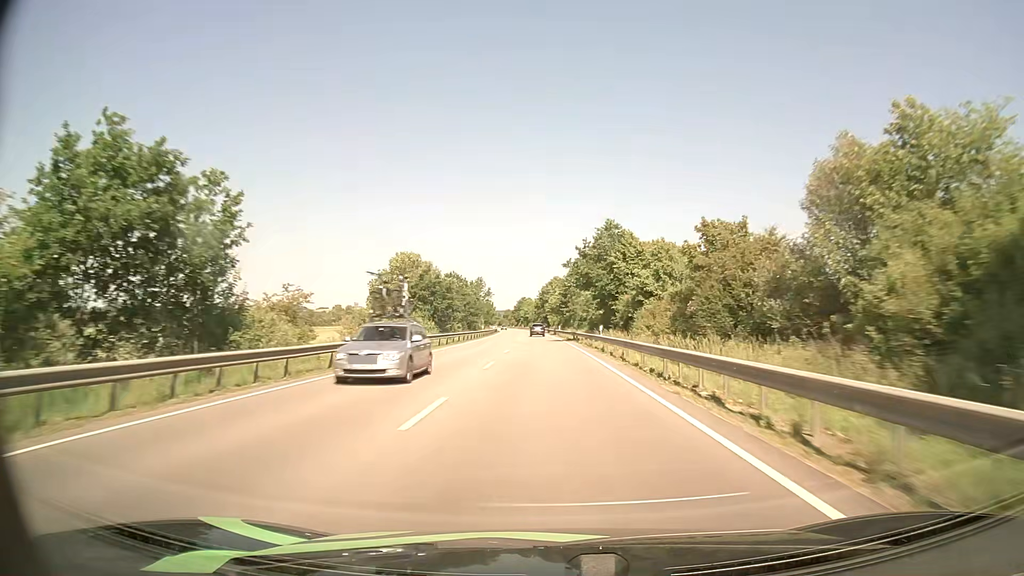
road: primary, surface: asphalt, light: Day
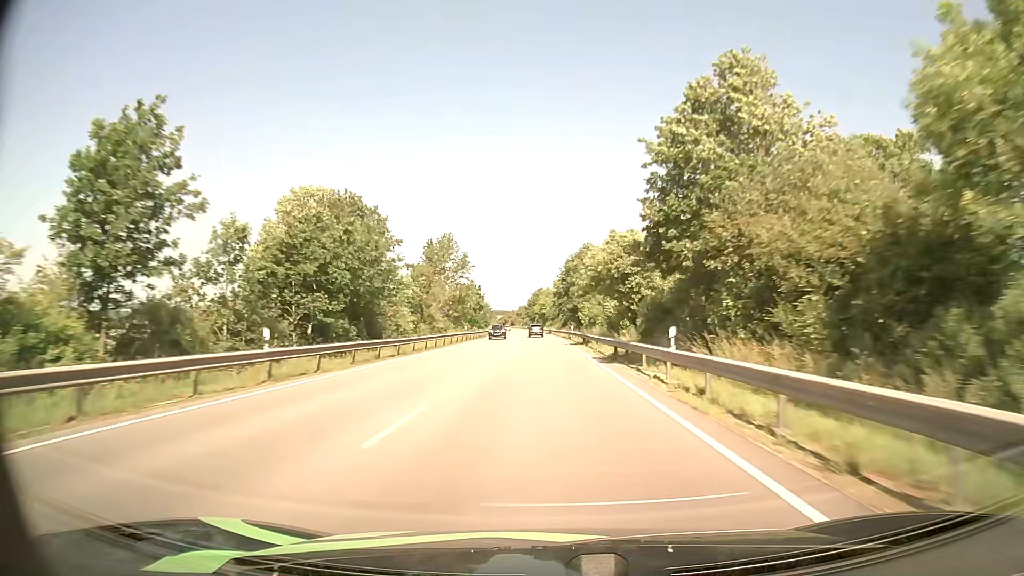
(-0.9, +73.4) m; -2°
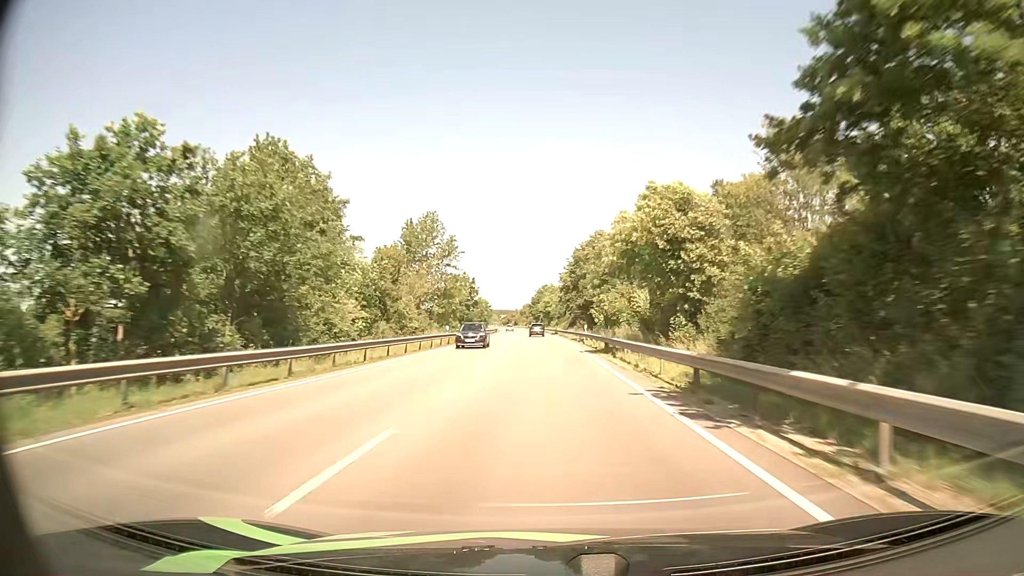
(-0.1, +14.8) m; -1°
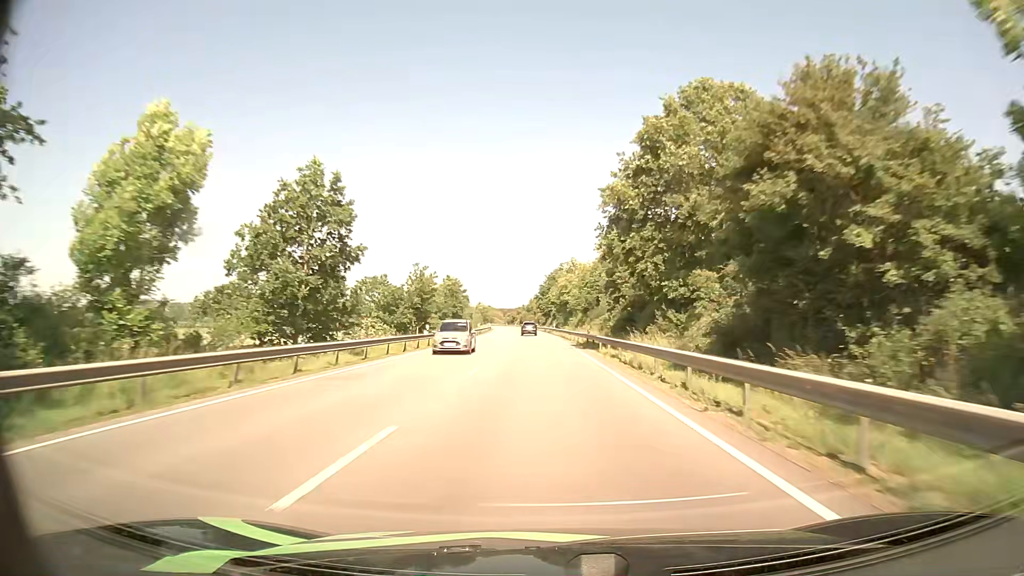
(-0.5, +59.8) m; -1°
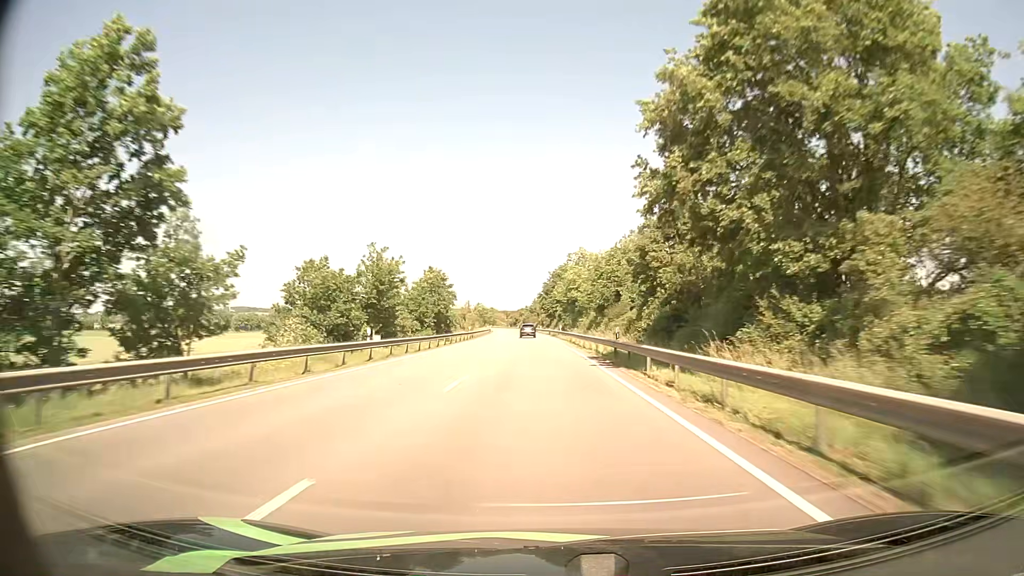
(0.0, +15.2) m; 0°
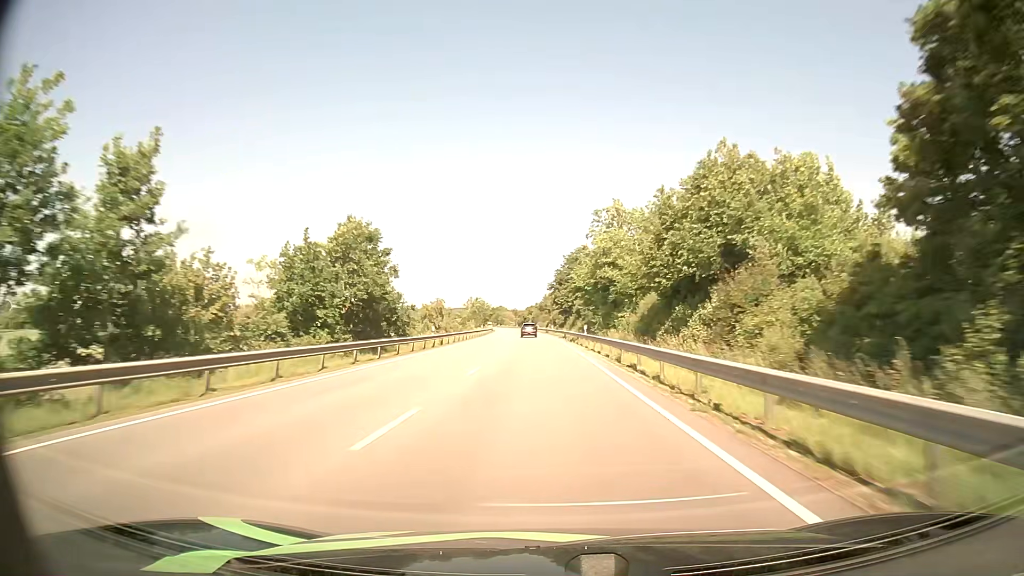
(-0.3, +30.6) m; -1°
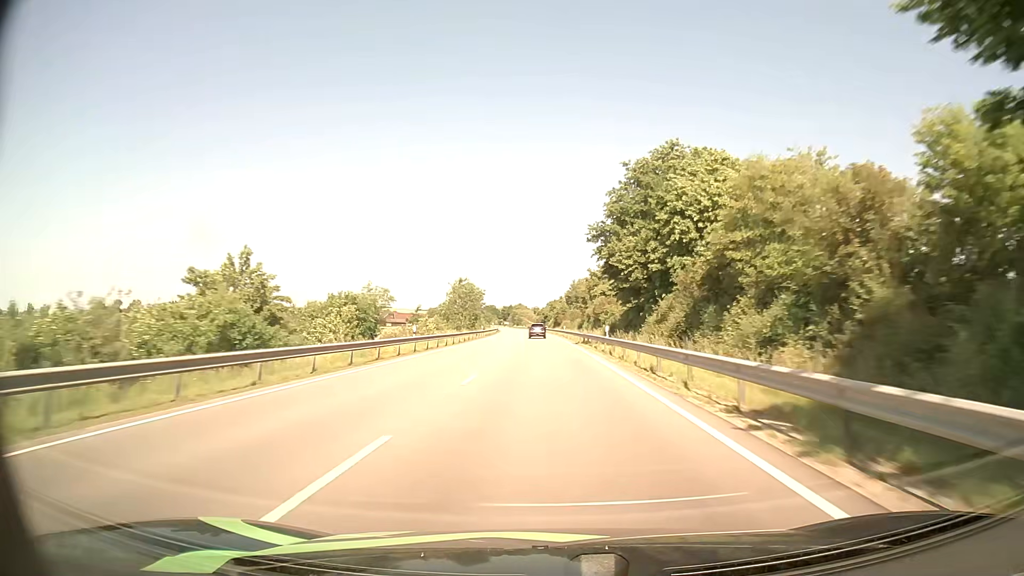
(-0.9, +62.1) m; -2°
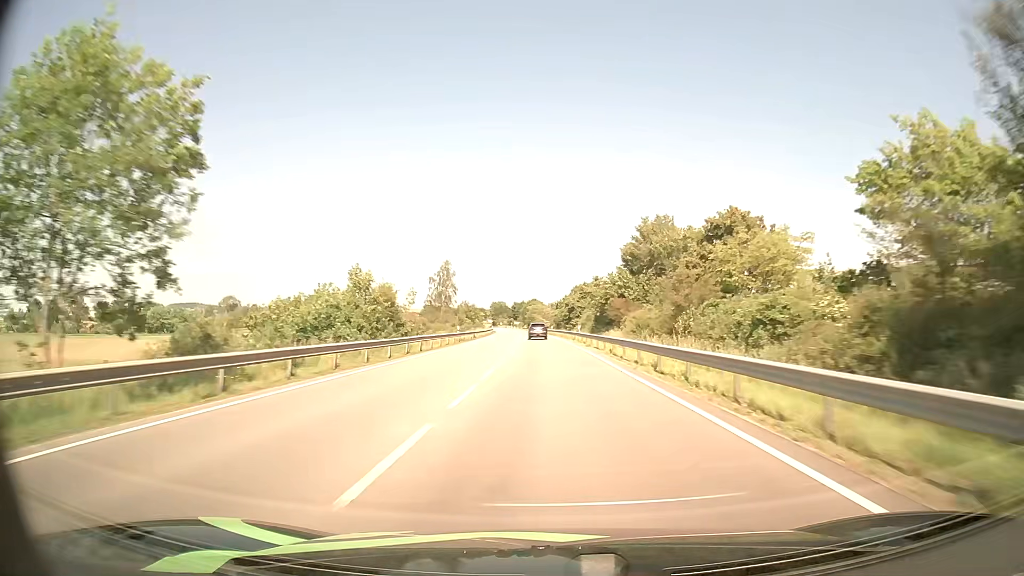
(-1.4, +79.3) m; -1°
(0, +10) (0, +20) (0, +30) (0, +40) (0, +50) (-1, +60) (-1, +70) (-1, +80) (-2, +90) (-2, +100) m
